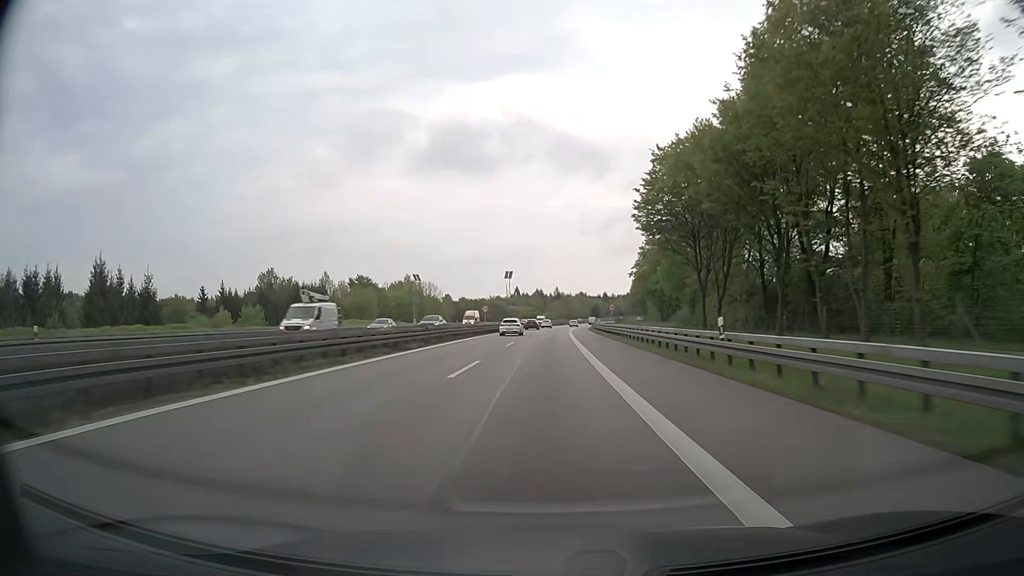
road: motorway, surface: asphalt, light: Day
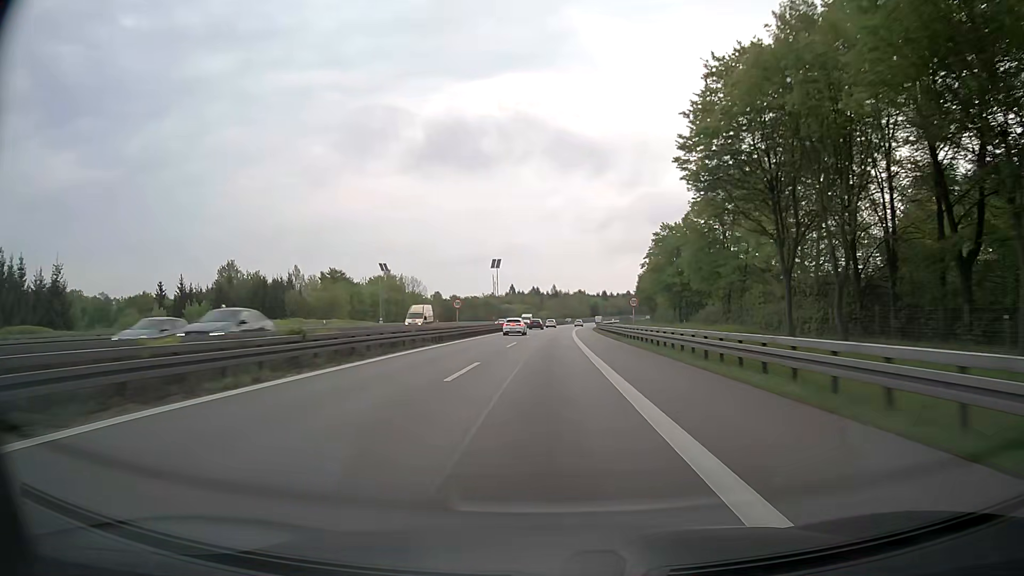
(+0.1, +19.0) m; 0°
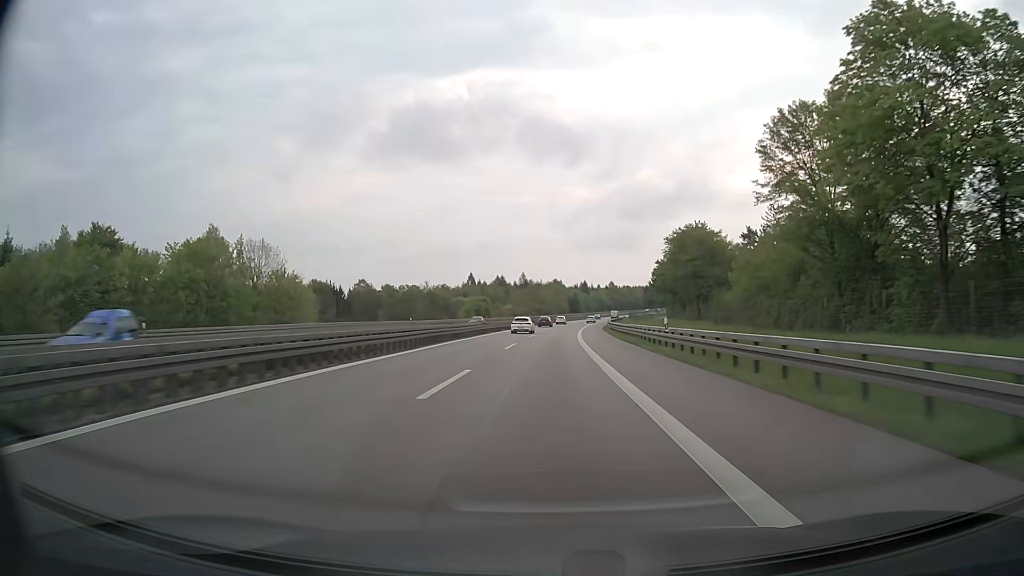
(+1.5, +75.4) m; +2°
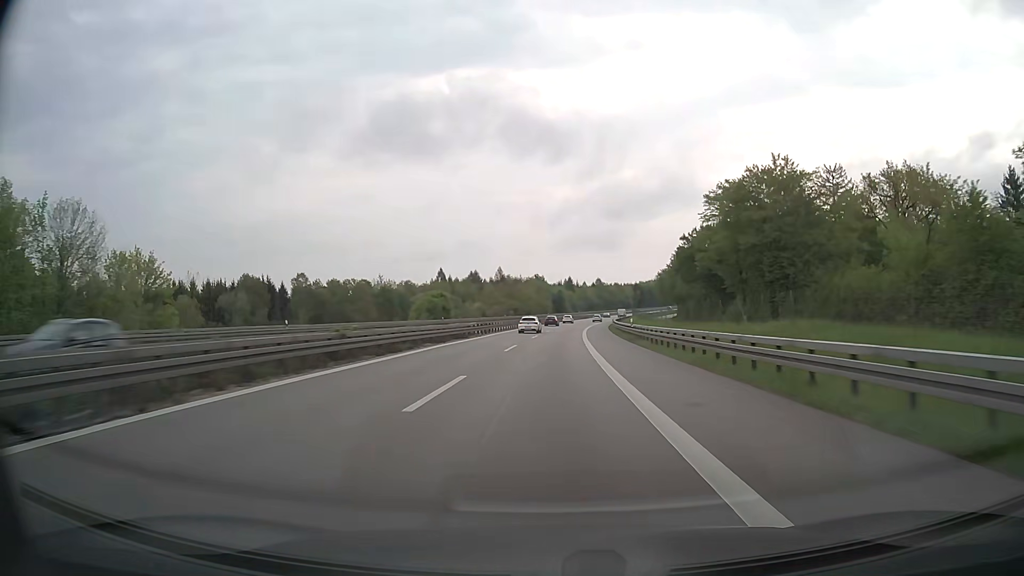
(+0.5, +37.4) m; +2°
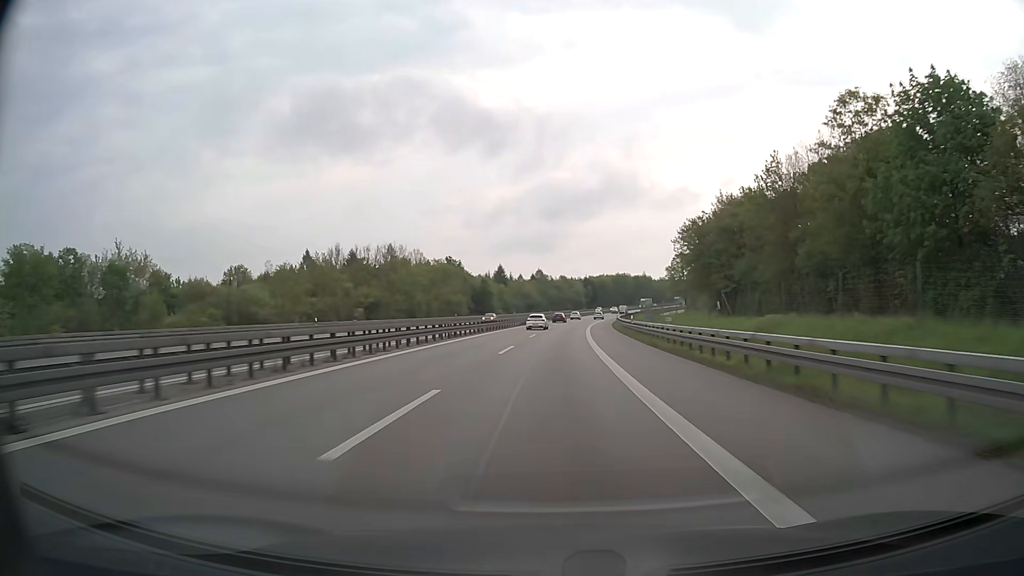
(+4.0, +93.4) m; +5°
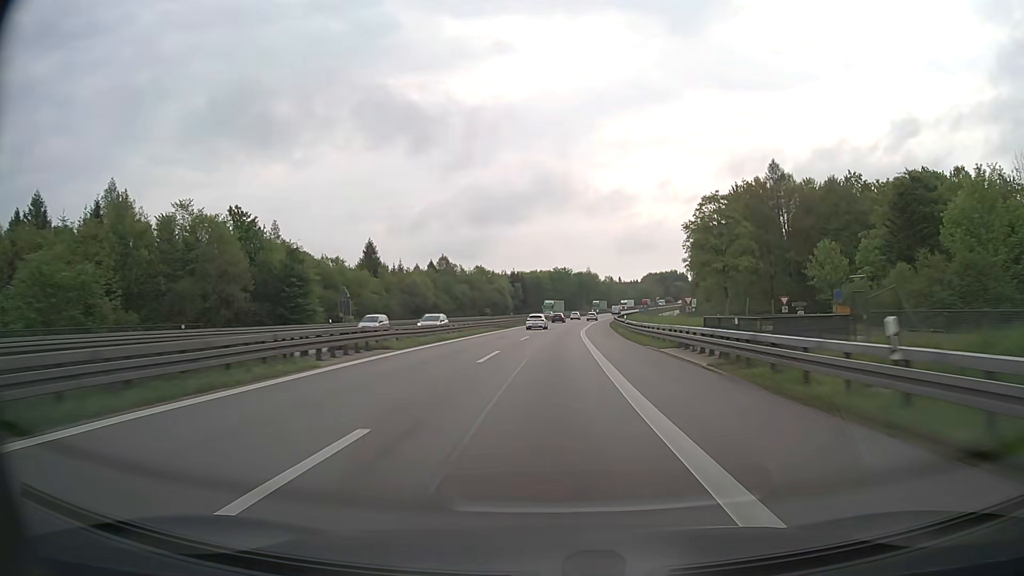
(+5.2, +93.9) m; +6°
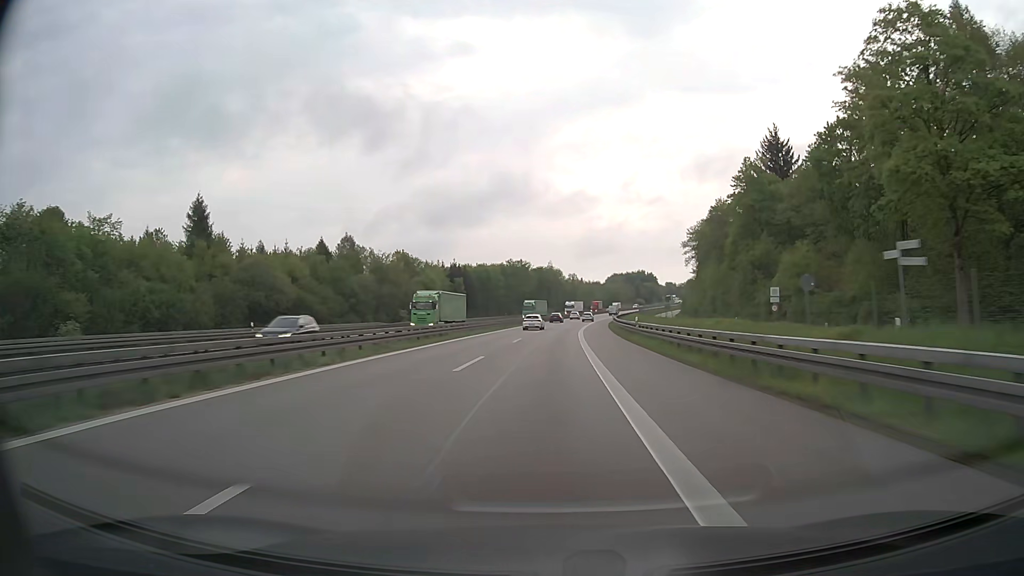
(+1.8, +57.0) m; +3°
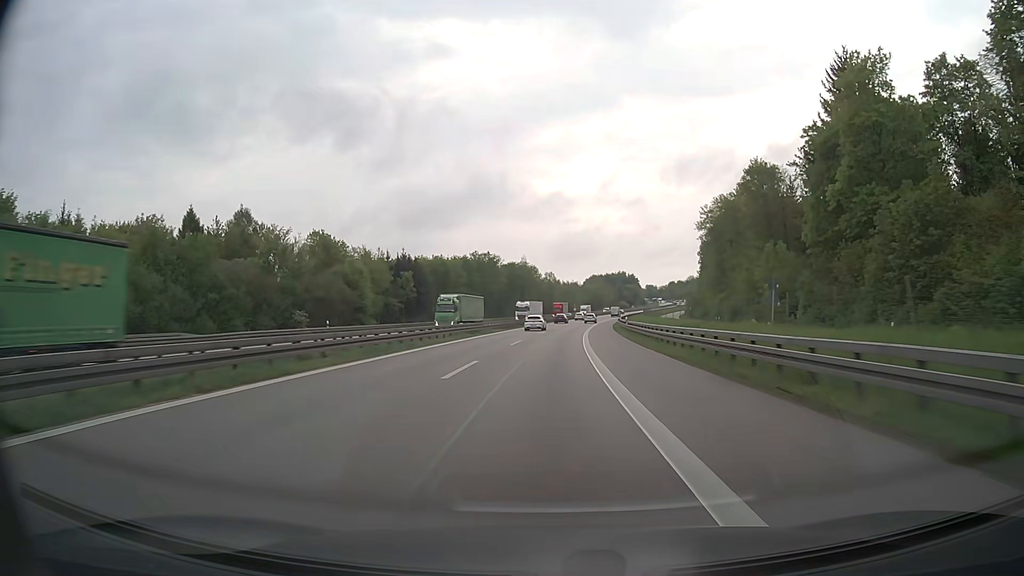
(+0.8, +38.1) m; +2°
(0, +10) (0, +20) (0, +30) (+1, +40) (+1, +50) (+2, +60) (+3, +70) (+4, +80) (+5, +90) (+6, +100) m
